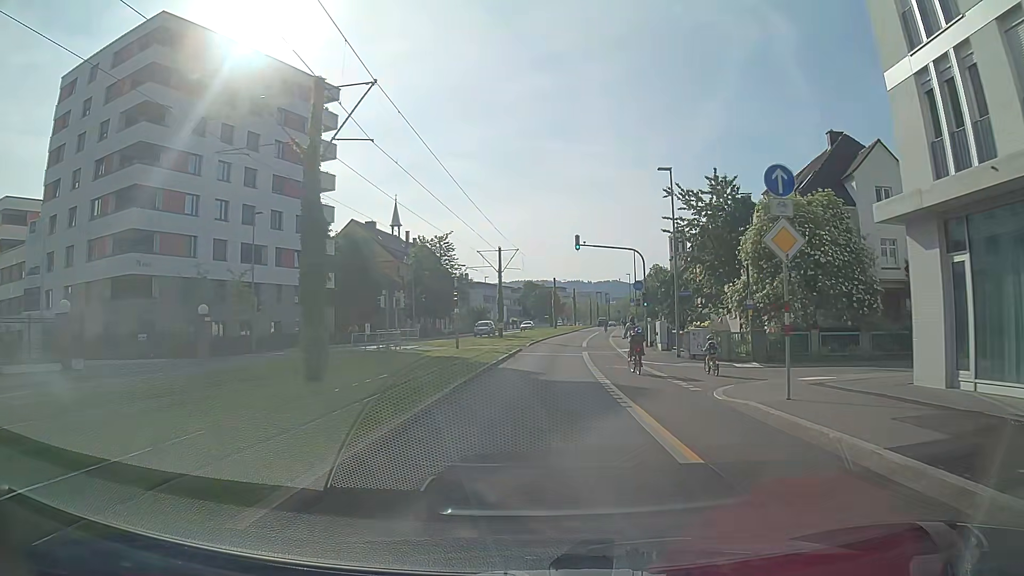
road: secondary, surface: asphalt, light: Day
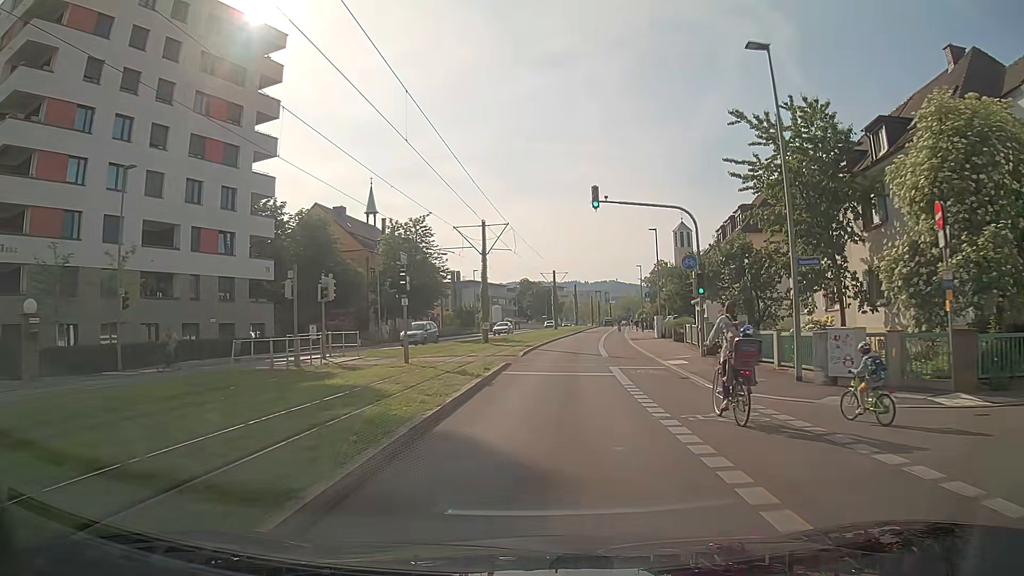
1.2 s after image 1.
(+0.1, +13.7) m; 0°
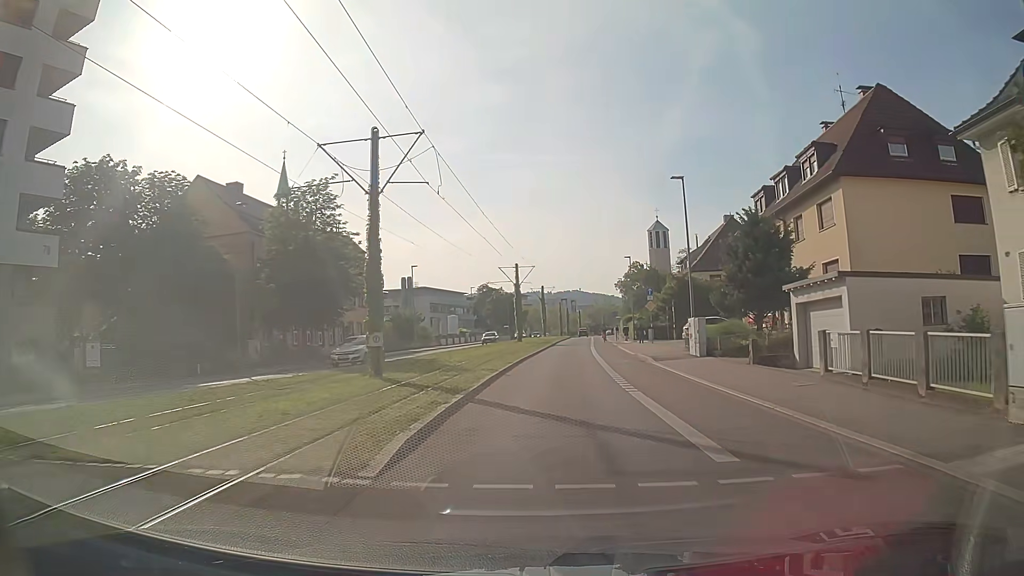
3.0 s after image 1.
(+0.6, +20.7) m; +3°
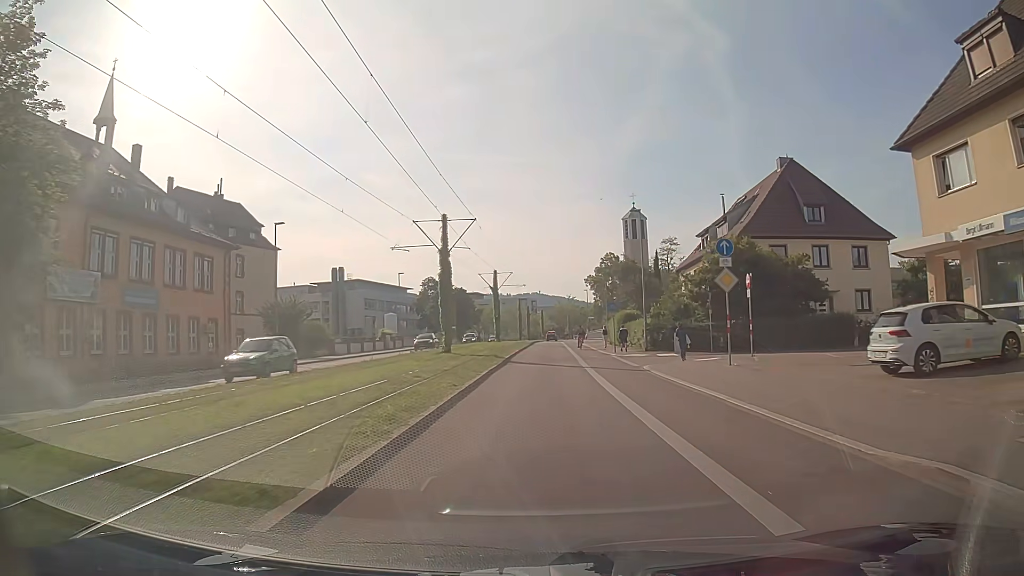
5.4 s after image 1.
(+1.2, +27.8) m; +4°
(0, +10) (0, +20) (0, +30) (+1, +40) (+1, +50) (+1, +60) (+2, +70) (+2, +80) (+2, +90) (+2, +100) m
